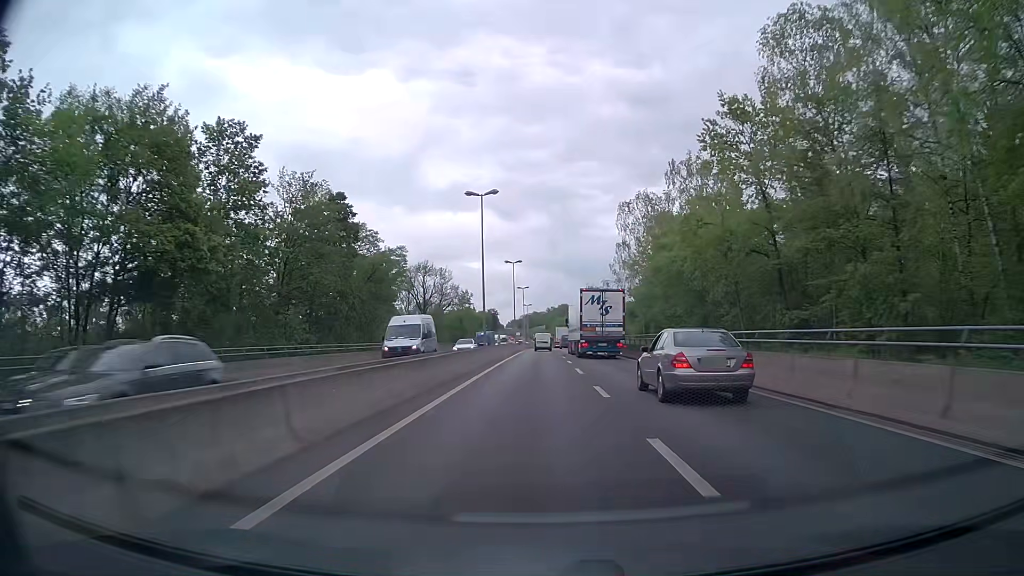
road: trunk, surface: asphalt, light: Day
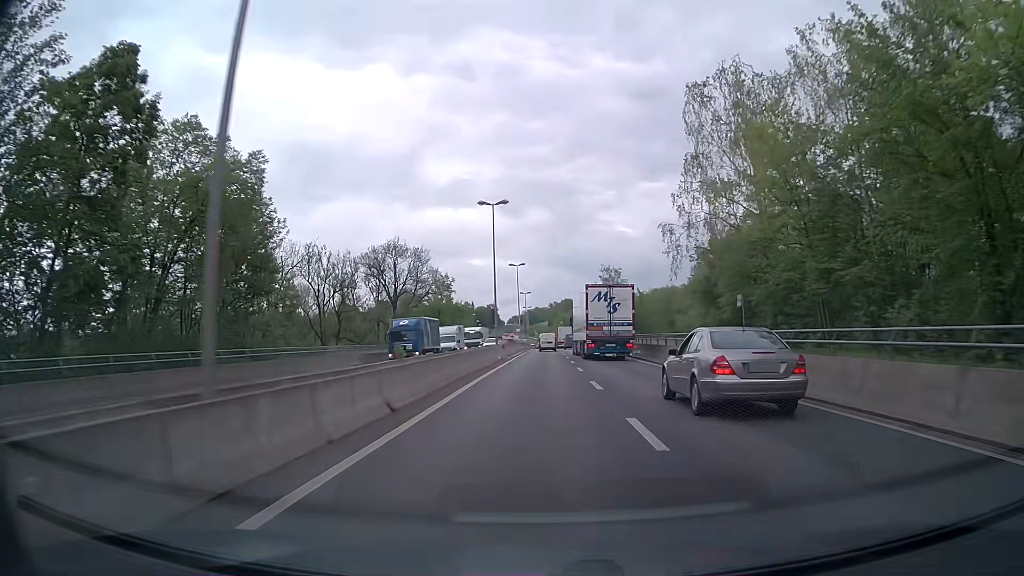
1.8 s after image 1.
(-0.1, +34.7) m; 0°
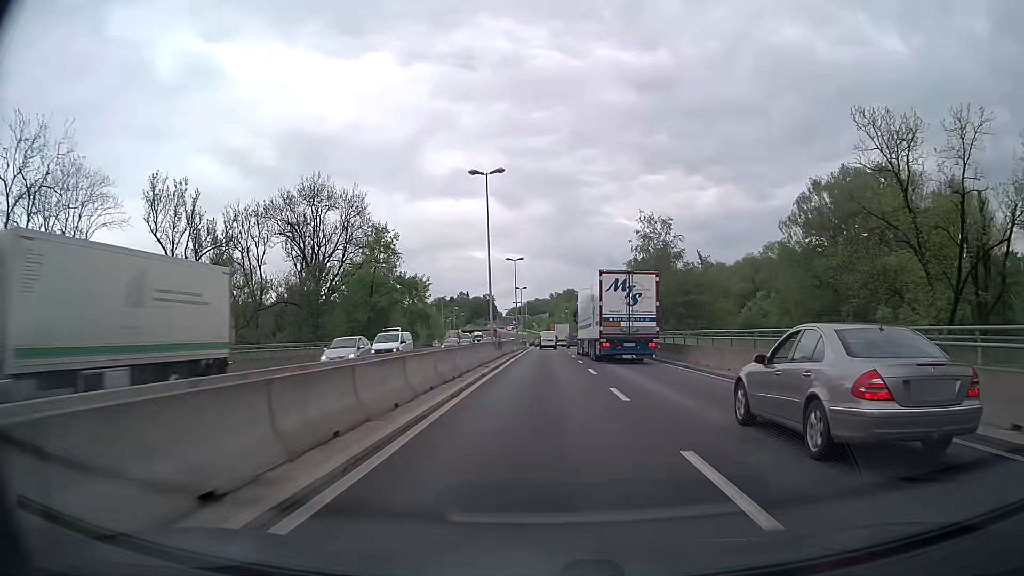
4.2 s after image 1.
(0.0, +46.5) m; 0°
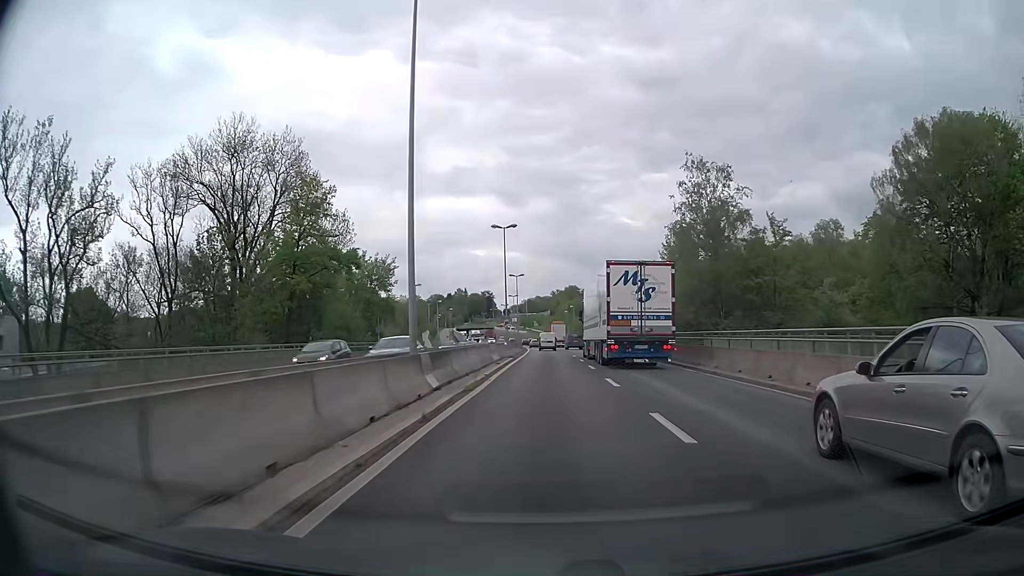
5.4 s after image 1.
(+0.1, +23.3) m; 0°
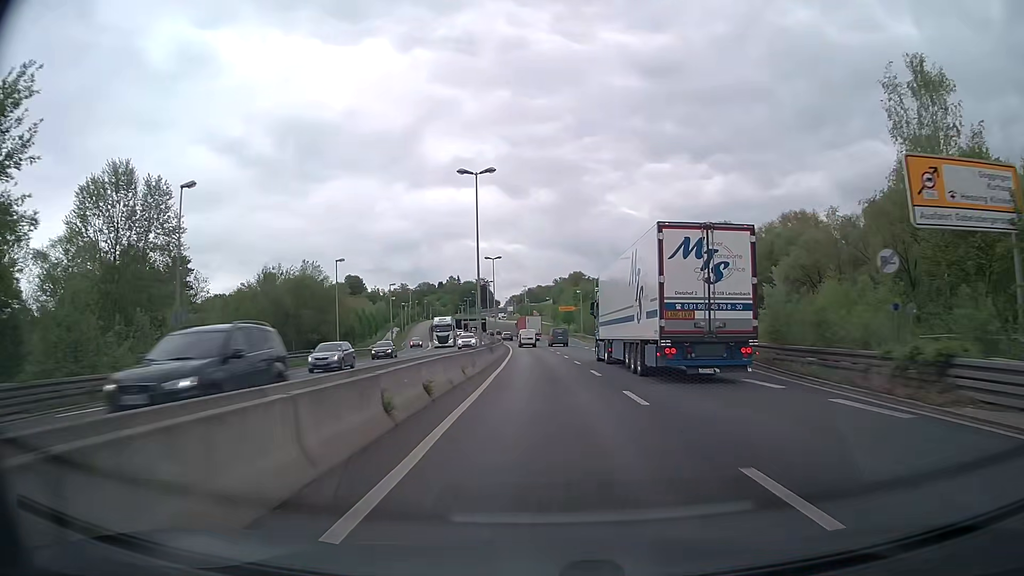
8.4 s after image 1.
(-0.2, +58.2) m; 0°
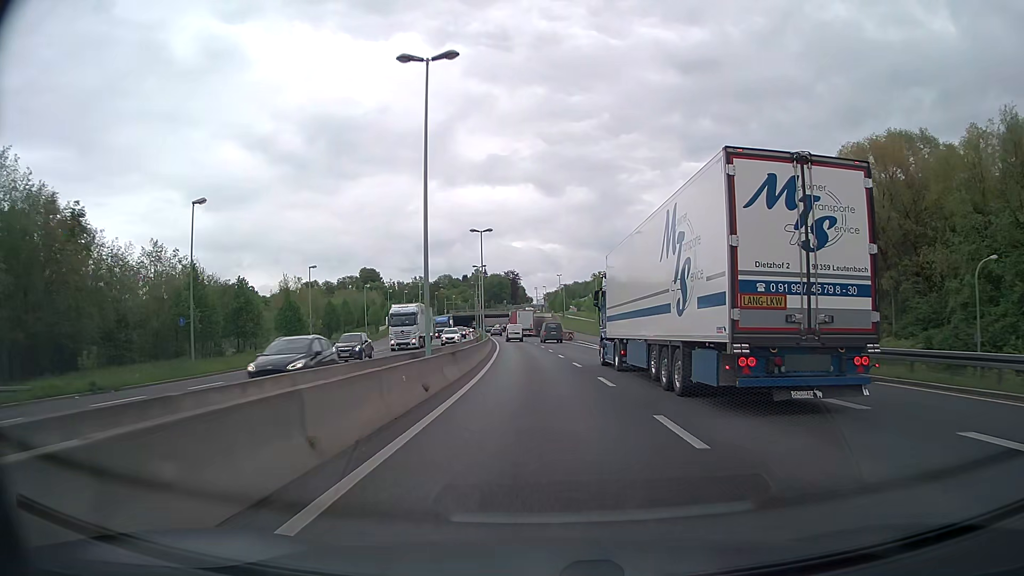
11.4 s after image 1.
(-1.0, +58.5) m; -3°
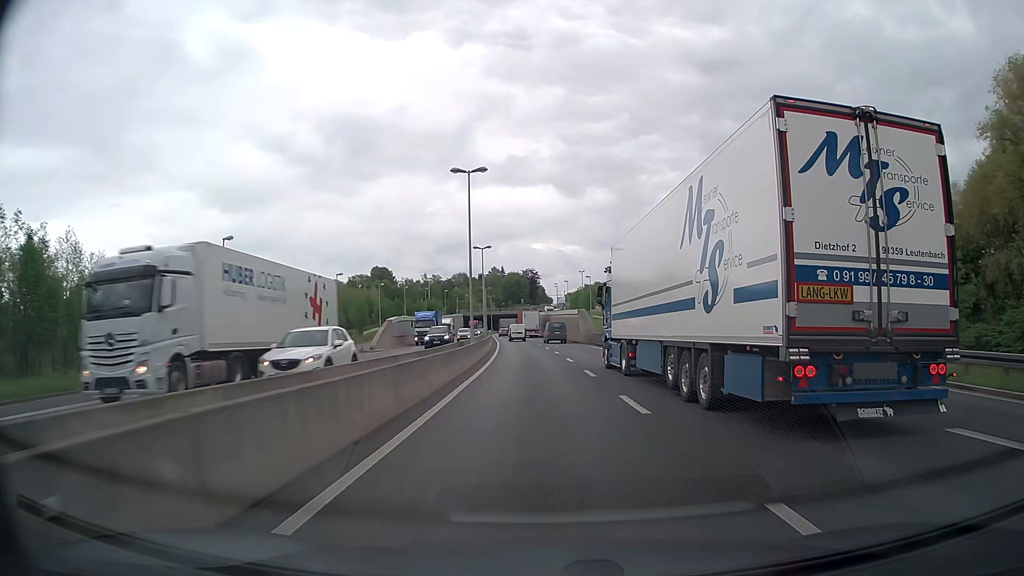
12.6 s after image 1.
(-0.4, +23.5) m; -2°
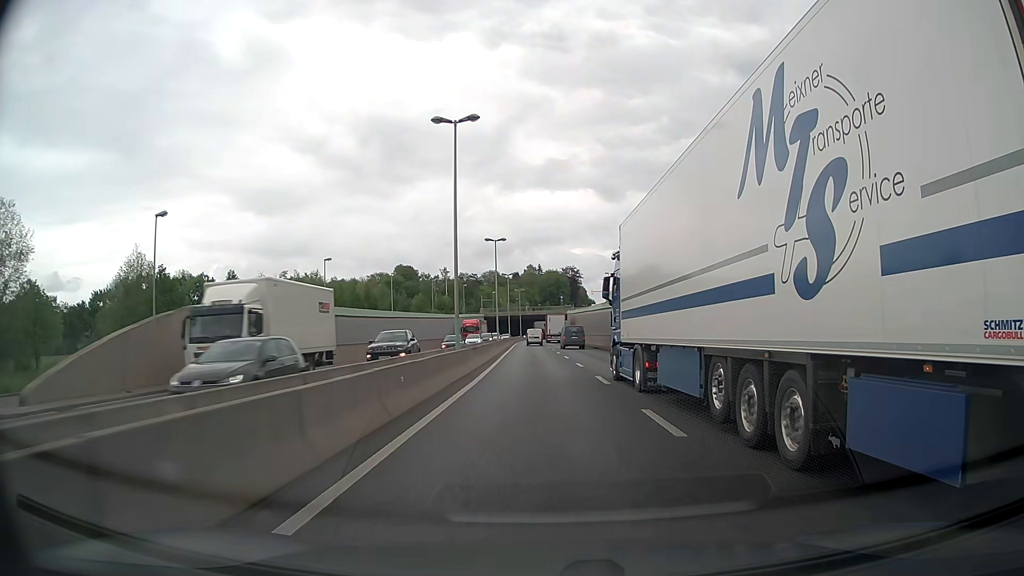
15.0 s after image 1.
(-1.4, +47.2) m; -3°
(0, +10) (0, +20) (0, +30) (-1, +40) (-1, +50) (-1, +60) (-2, +70) (-2, +80) (-2, +90) (-2, +100) m
